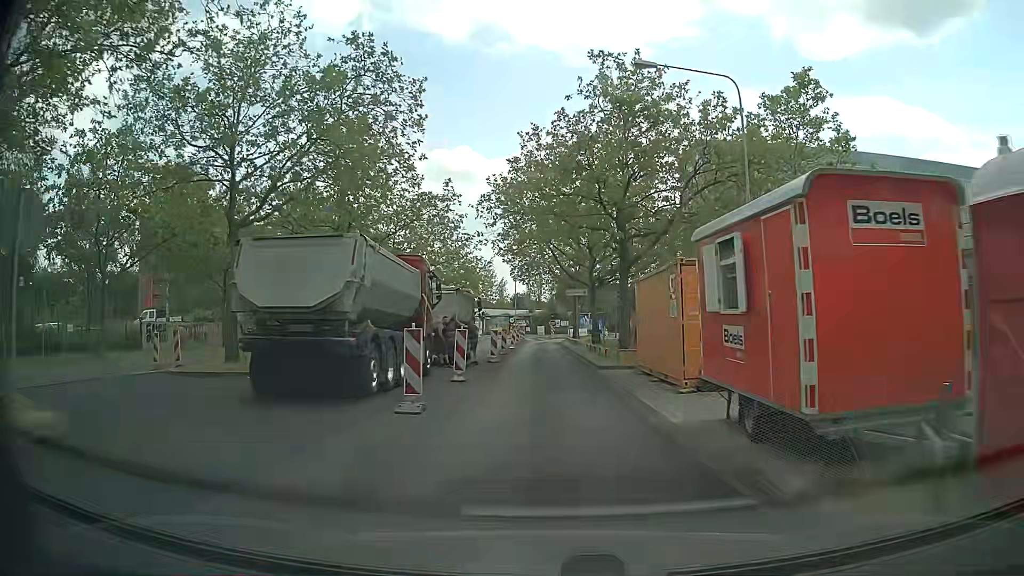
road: secondary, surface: asphalt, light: Day
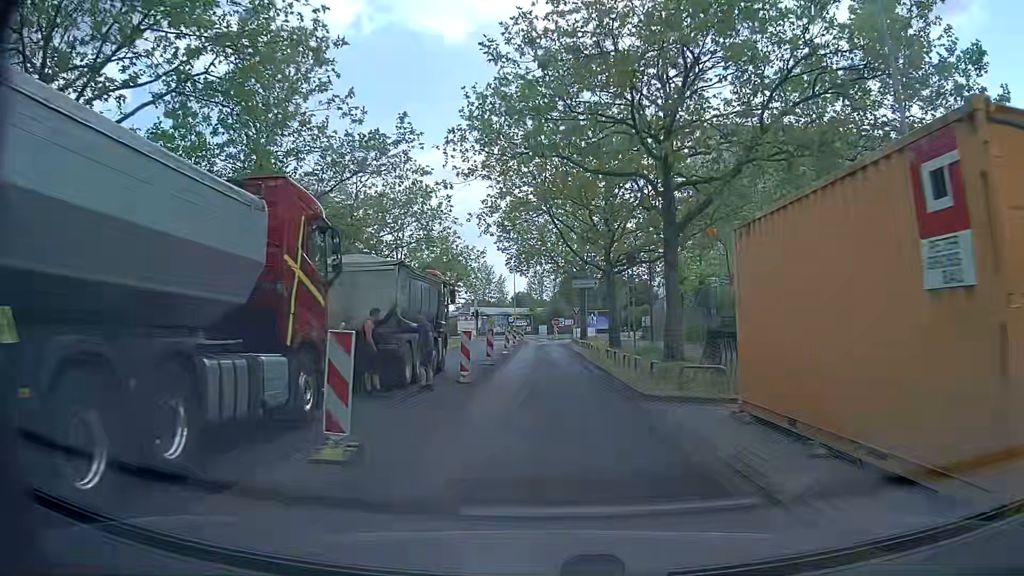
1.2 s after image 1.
(0.0, +10.3) m; 0°
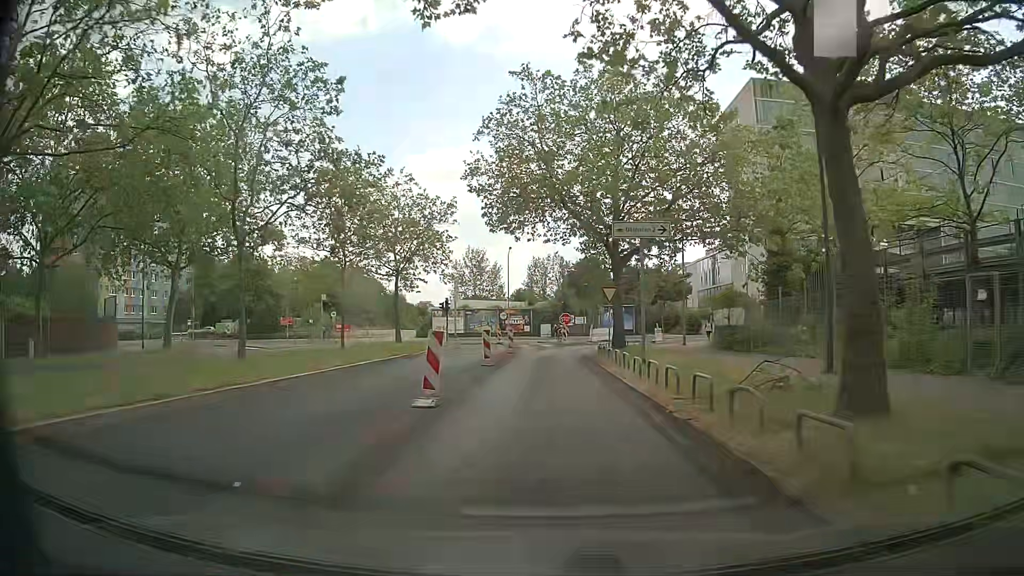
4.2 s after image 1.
(-0.1, +25.5) m; -1°
(0, +10) (0, +20) (0, +30) (+1, +40) (+5, +49) (+11, +57) (+20, +62) (+29, +63) (+39, +63) (+49, +63) m
